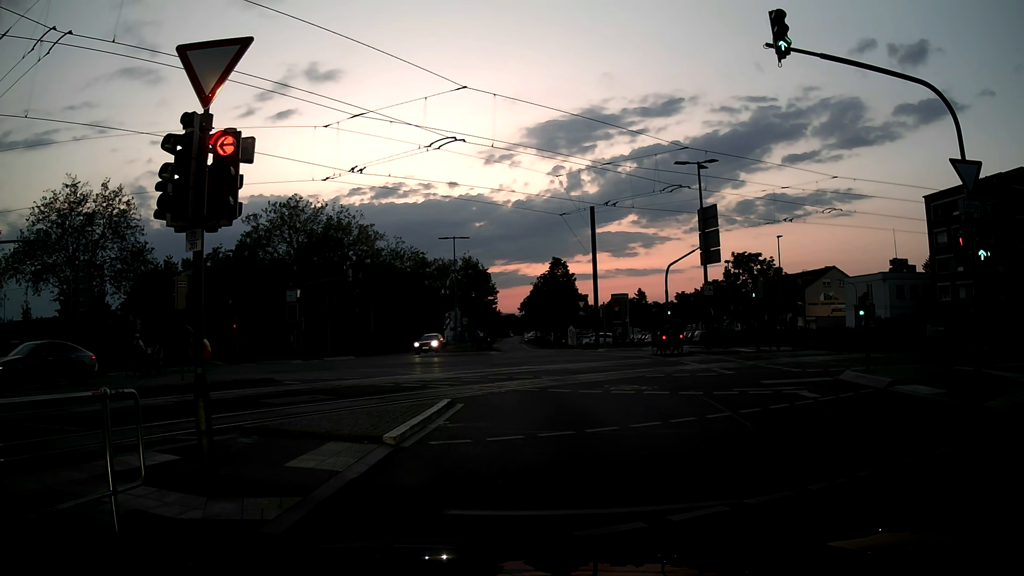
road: secondary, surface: asphalt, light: Dusk
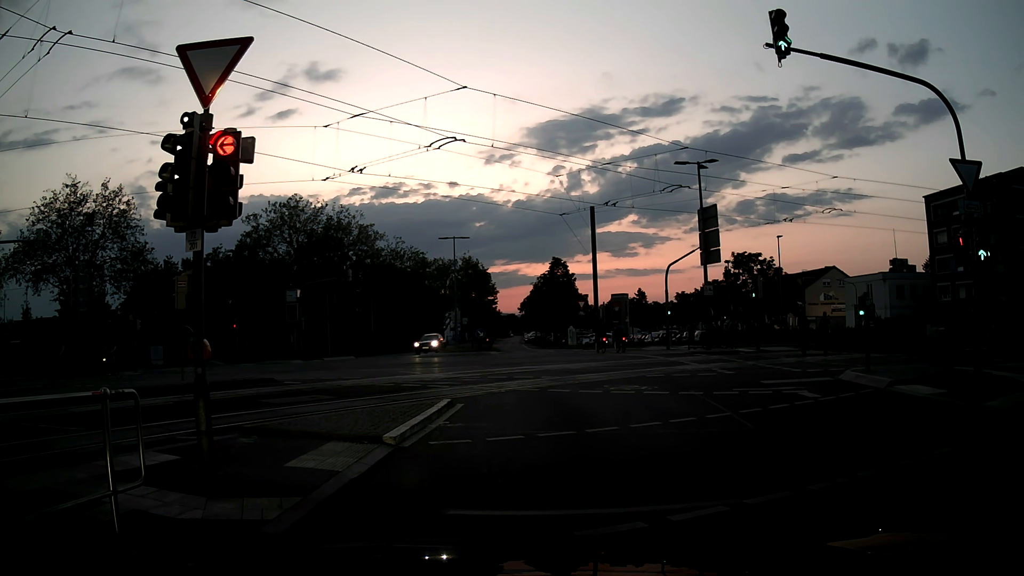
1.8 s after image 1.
(0.0, 0.0) m; 0°
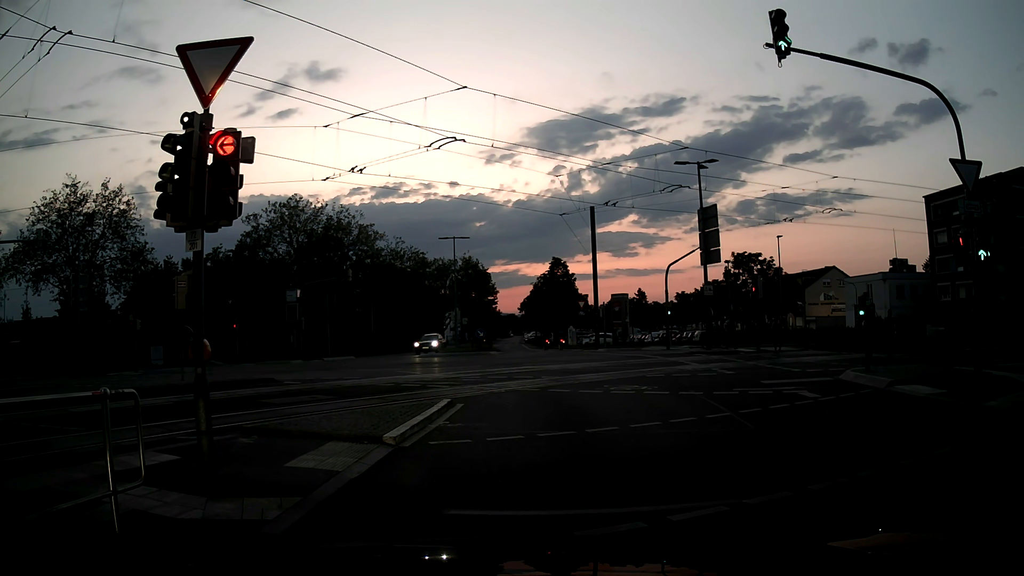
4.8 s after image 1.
(0.0, 0.0) m; 0°
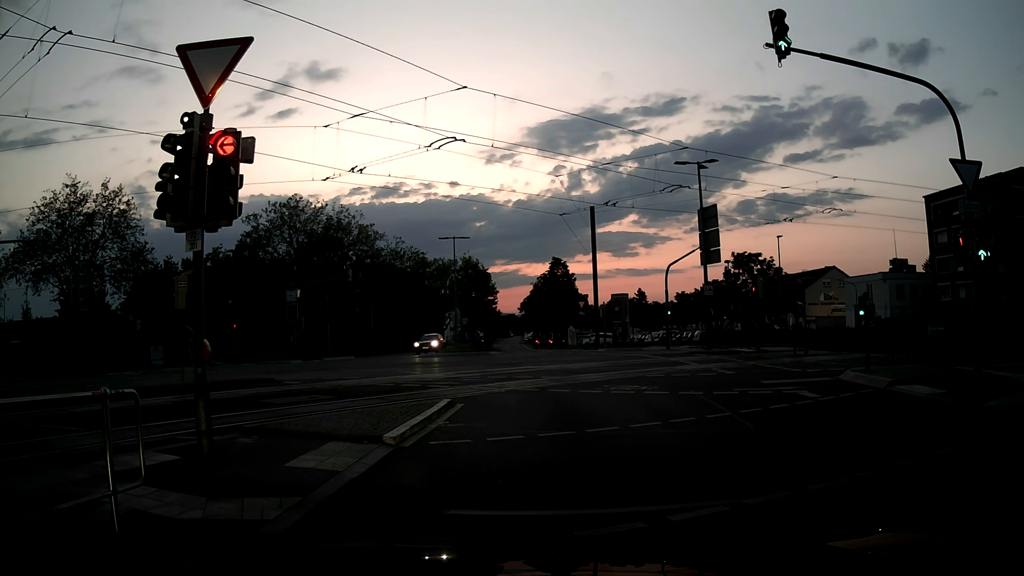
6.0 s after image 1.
(0.0, 0.0) m; 0°
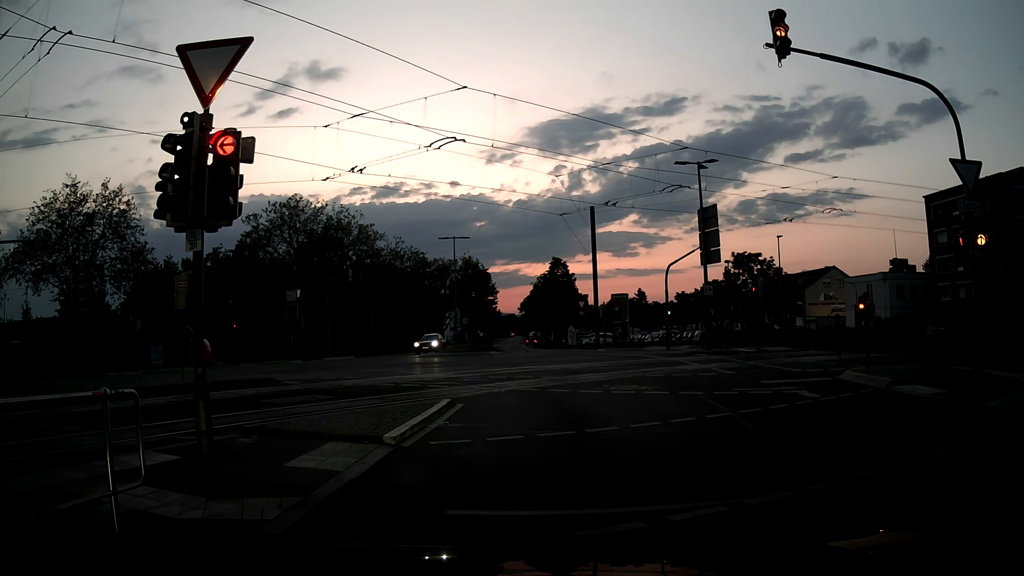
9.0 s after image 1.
(0.0, 0.0) m; 0°
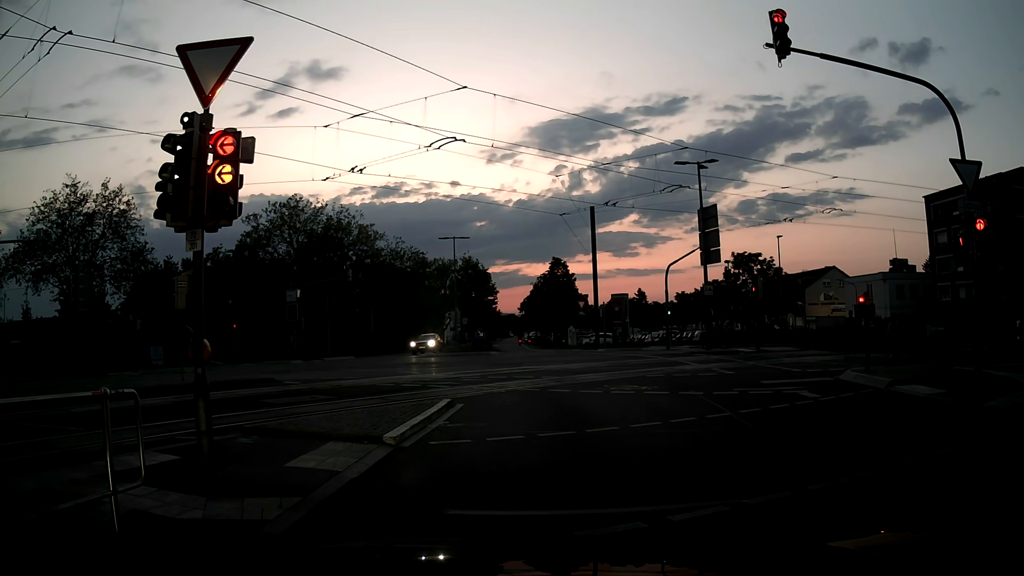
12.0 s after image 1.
(0.0, 0.0) m; 0°
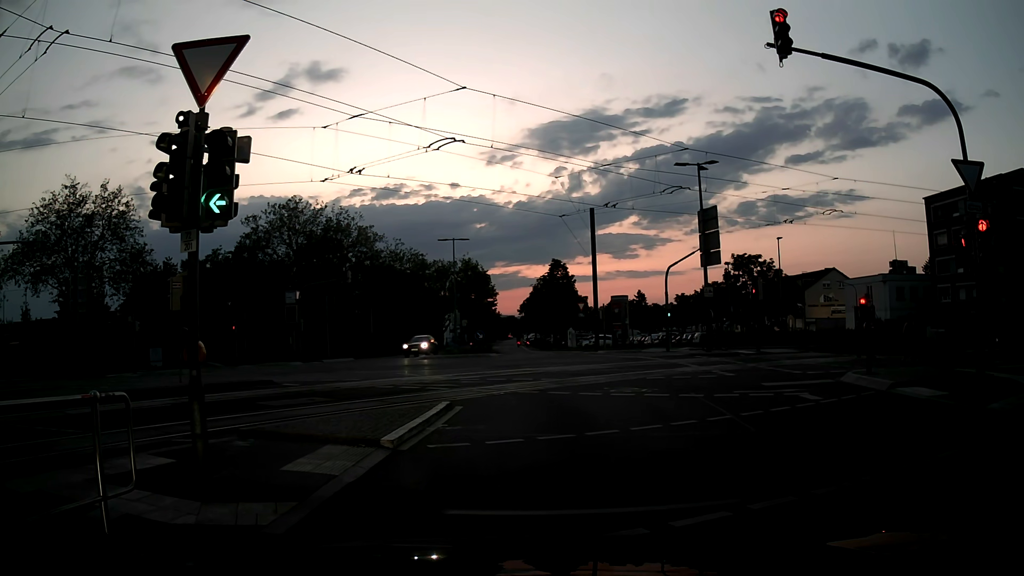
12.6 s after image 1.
(0.0, +0.1) m; 0°
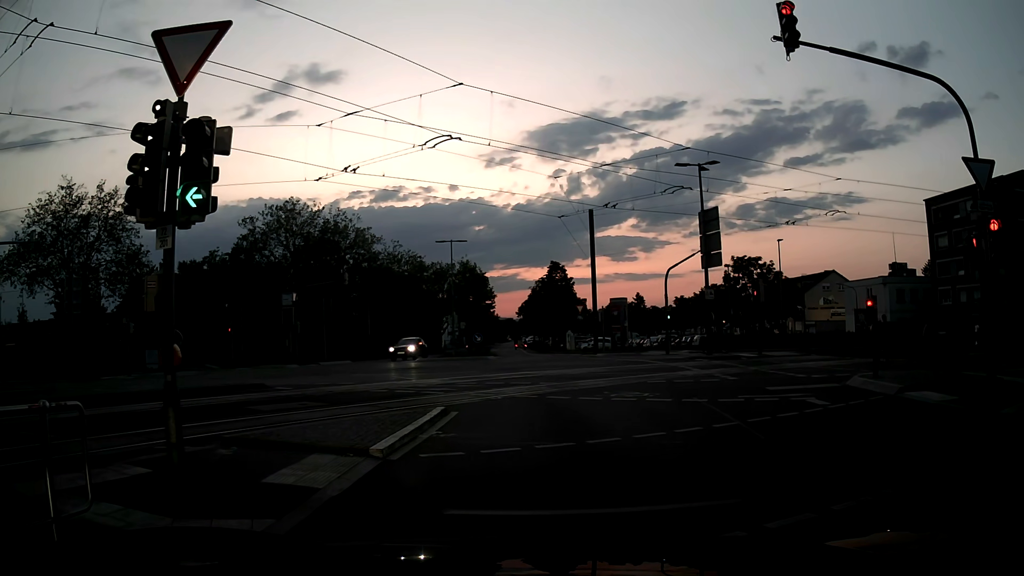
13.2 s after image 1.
(0.0, +0.5) m; 0°
(0, +10) (-1, +20) (-5, +29) (-13, +35) (-22, +39) (-32, +41) (-42, +41) (-52, +42) (-62, +41) (-72, +41) m
